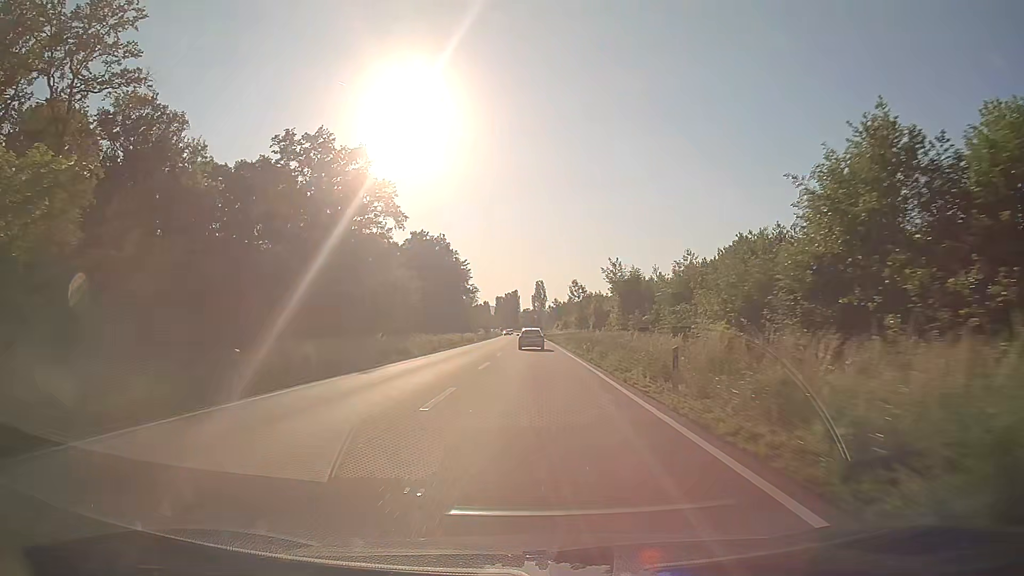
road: primary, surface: asphalt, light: Day
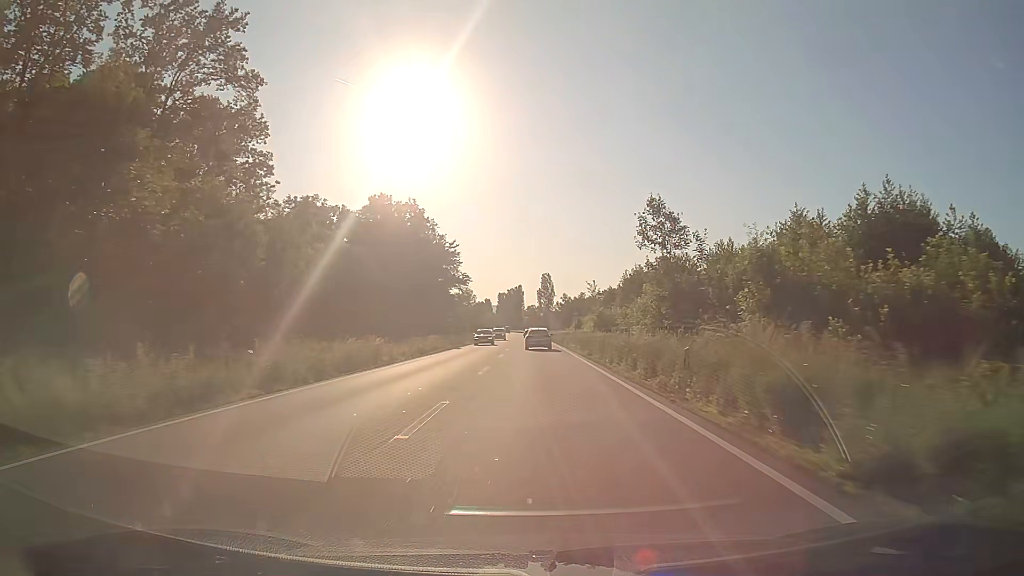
(-0.3, +51.2) m; 0°
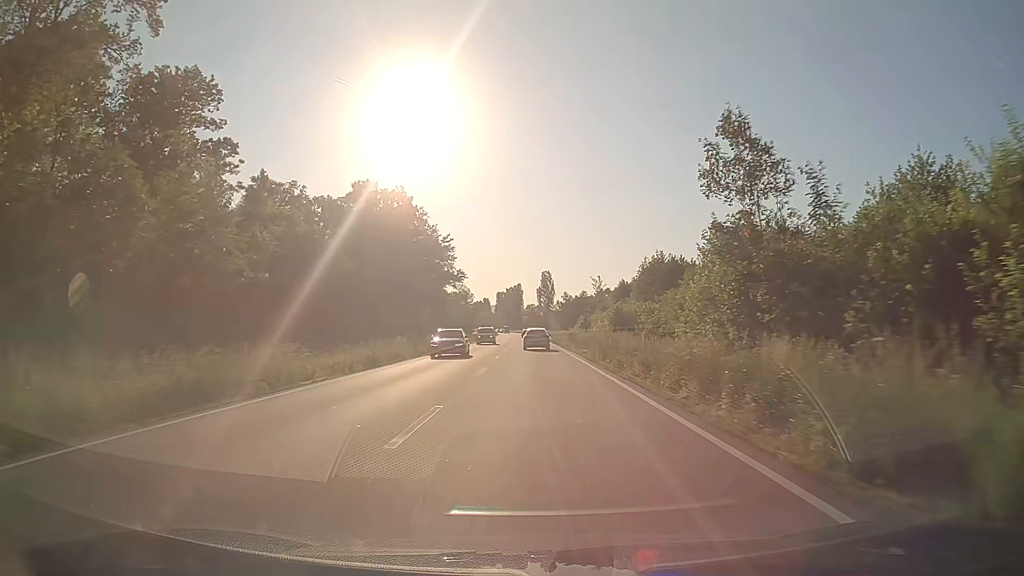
(0.0, +12.7) m; 0°
(0, +10) (0, +20) (0, +30) (0, +40) (0, +50) (0, +60) (0, +70) (0, +80) (-1, +90) (-1, +100) m
